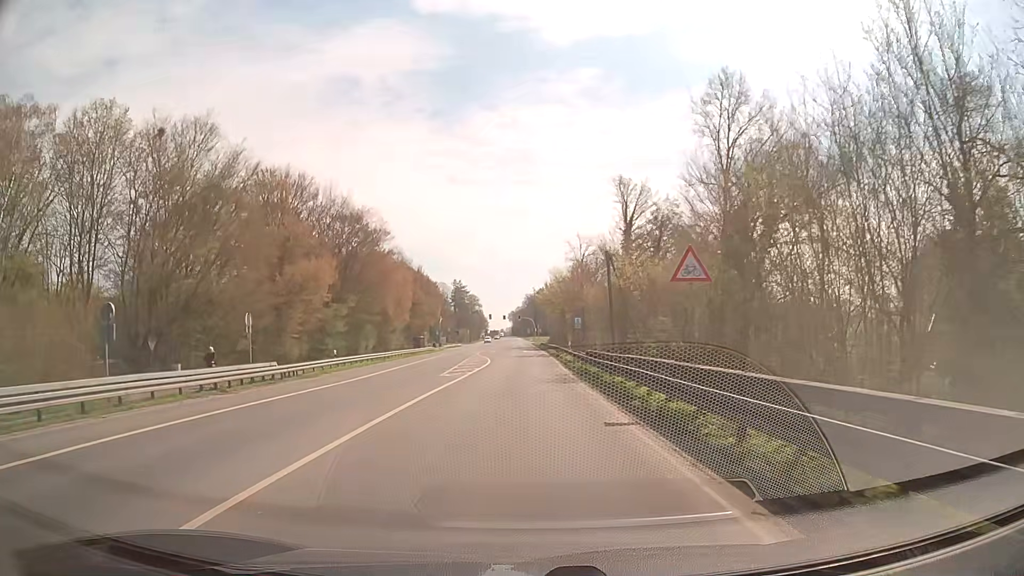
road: secondary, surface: asphalt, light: Day
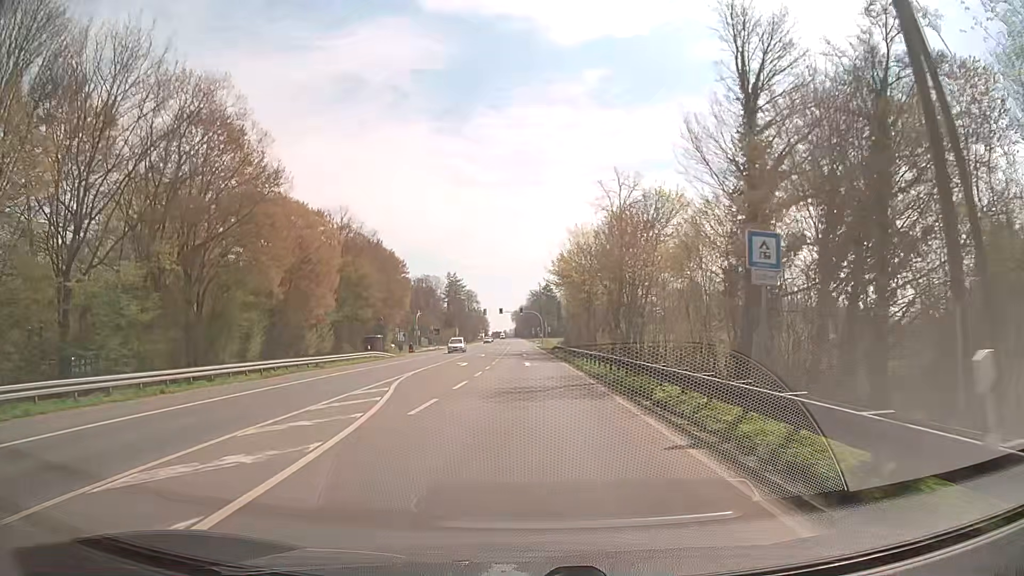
(-0.3, +38.0) m; -1°
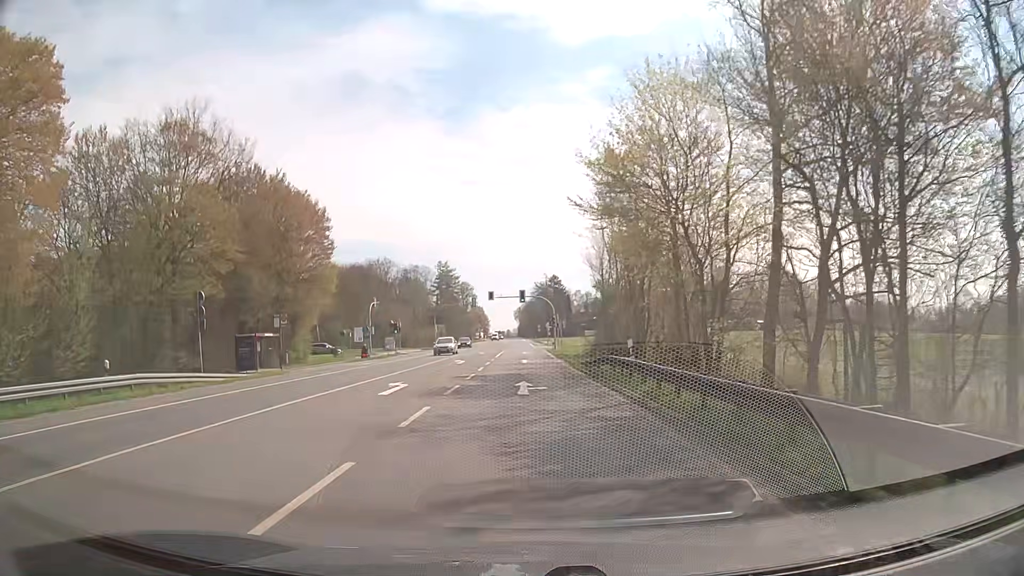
(0.0, +37.9) m; 0°
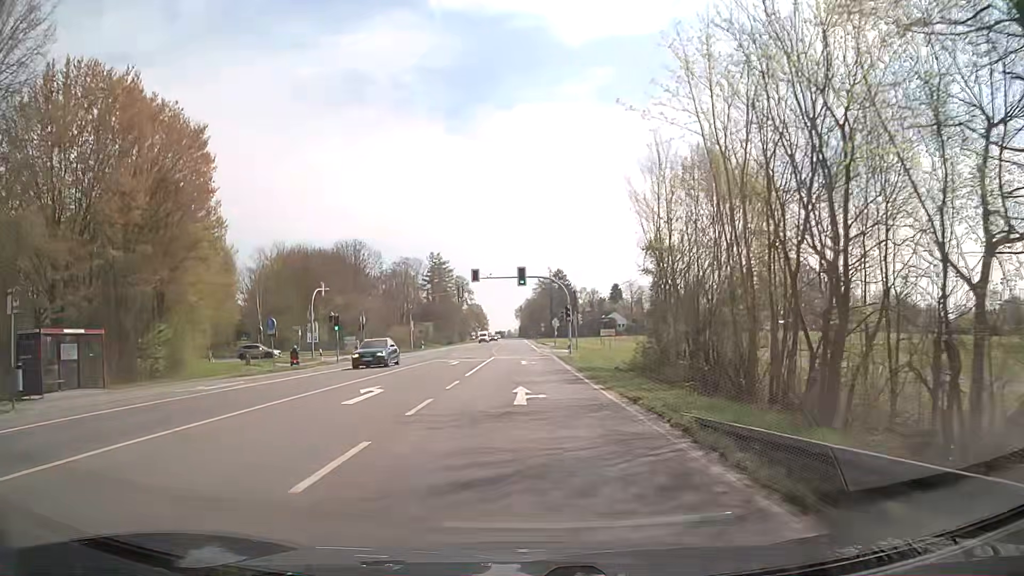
(0.0, +22.8) m; 0°
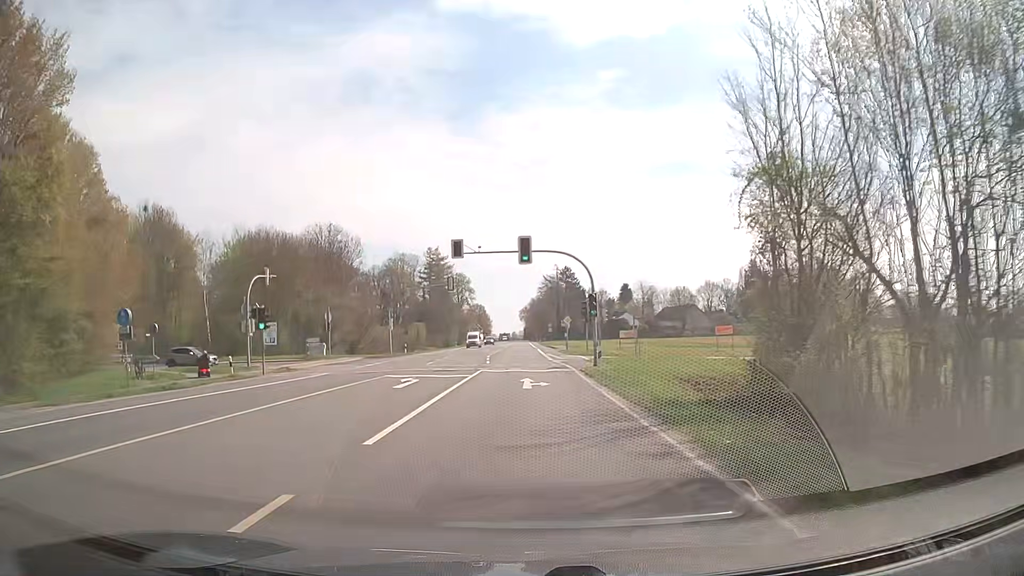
(-0.2, +15.2) m; -1°
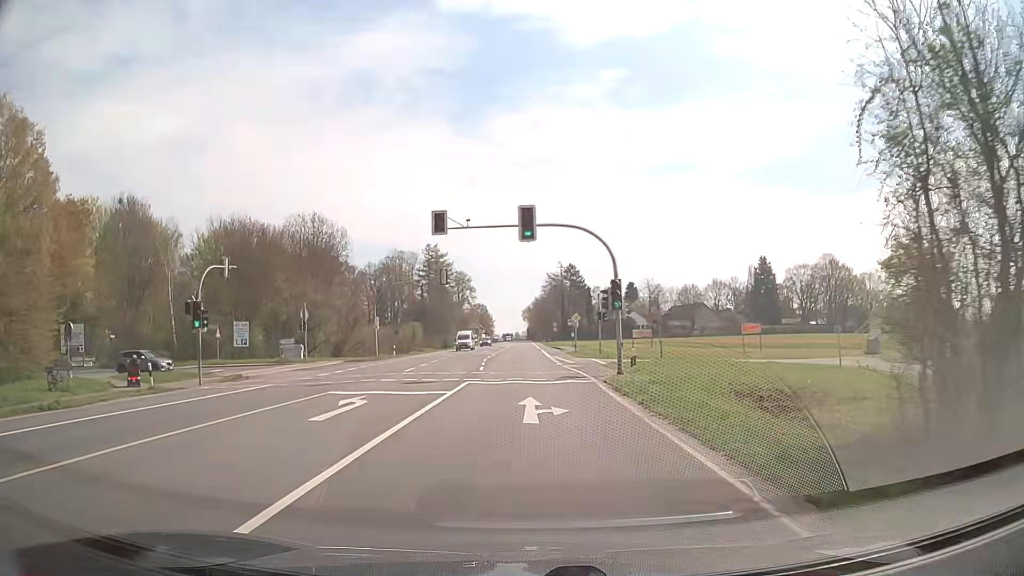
(0.0, +7.6) m; -1°
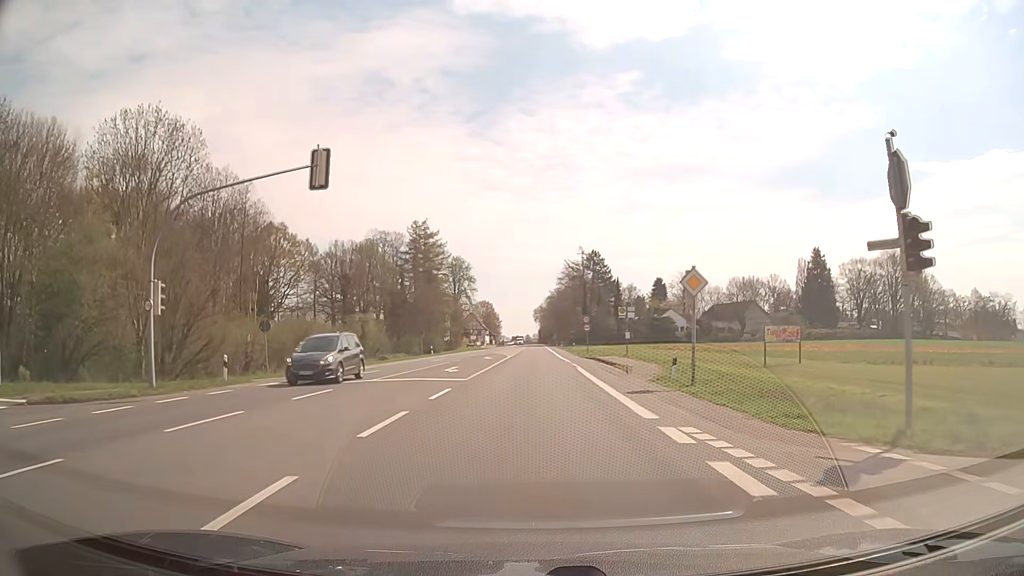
(-0.3, +38.0) m; -1°
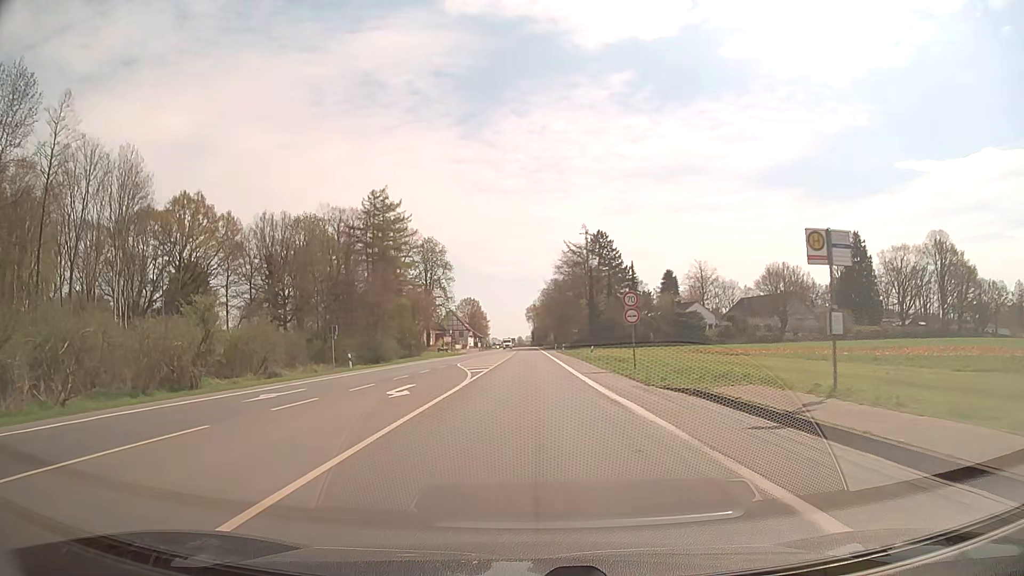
(+0.3, +32.3) m; +1°
(0, +10) (0, +20) (0, +30) (0, +40) (0, +50) (0, +60) (0, +70) (0, +80) (0, +90) (0, +100) m
